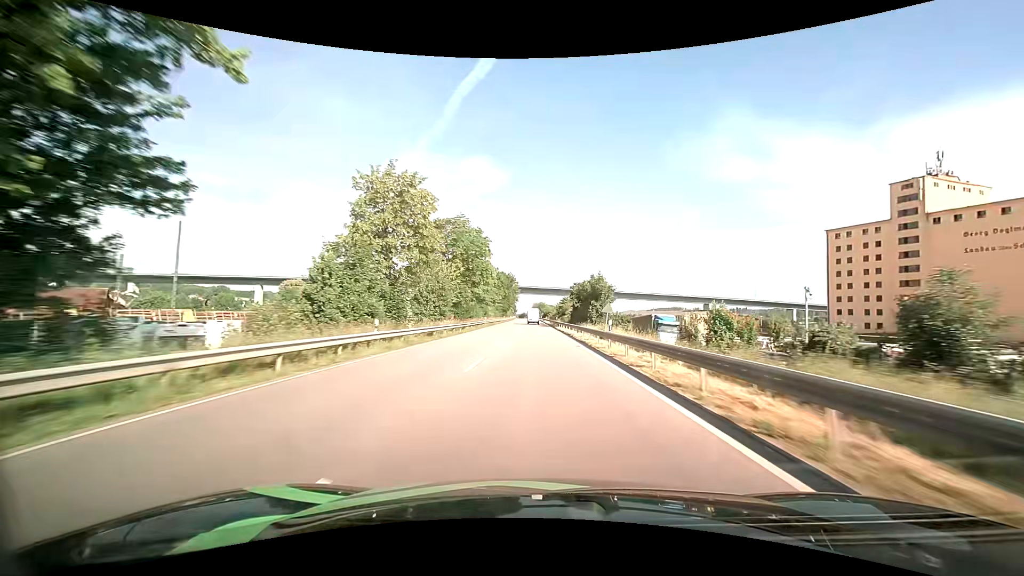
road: primary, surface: asphalt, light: Day
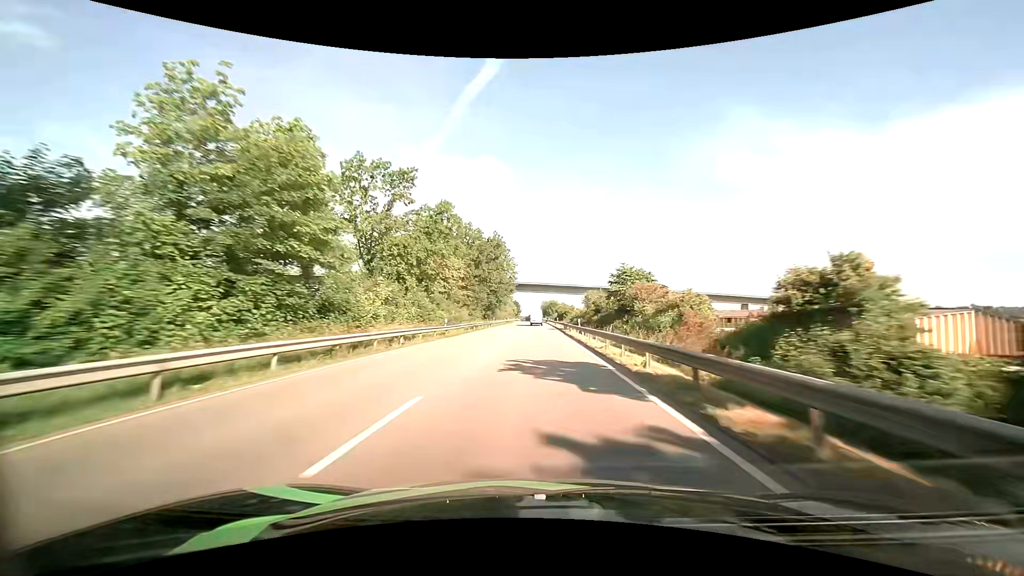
(-0.5, +80.5) m; -1°
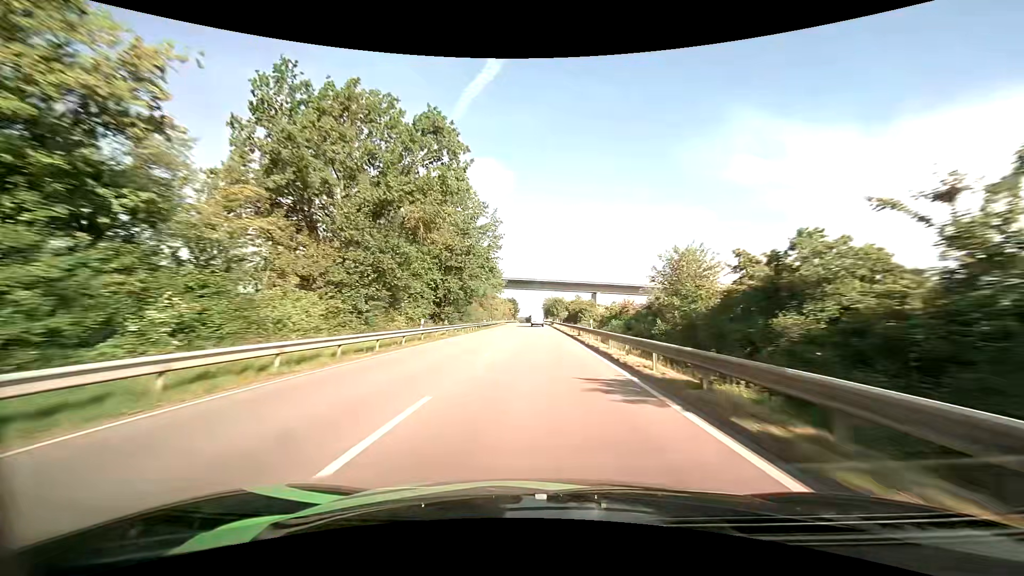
(0.0, +48.3) m; 0°
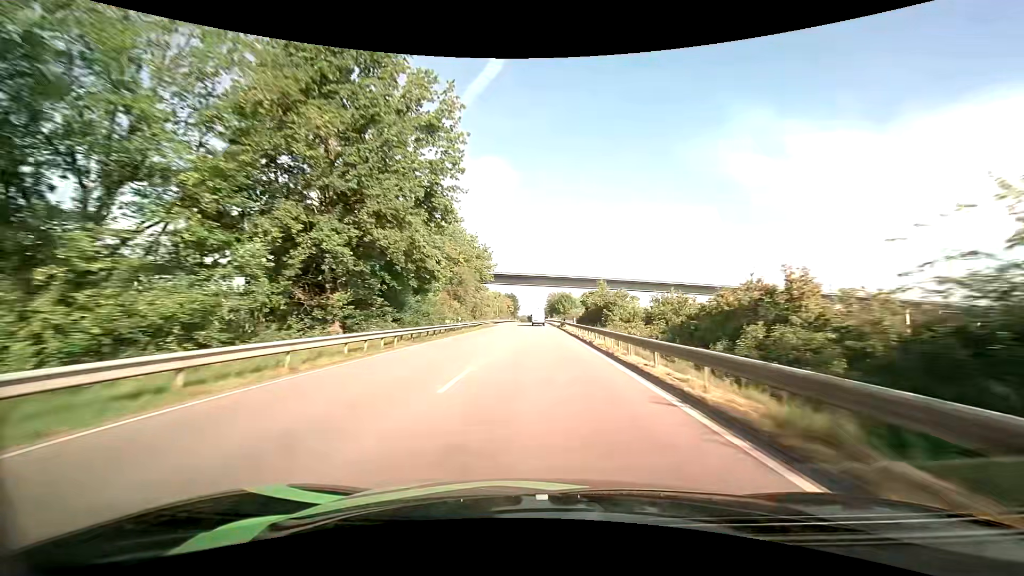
(-0.1, +31.7) m; 0°
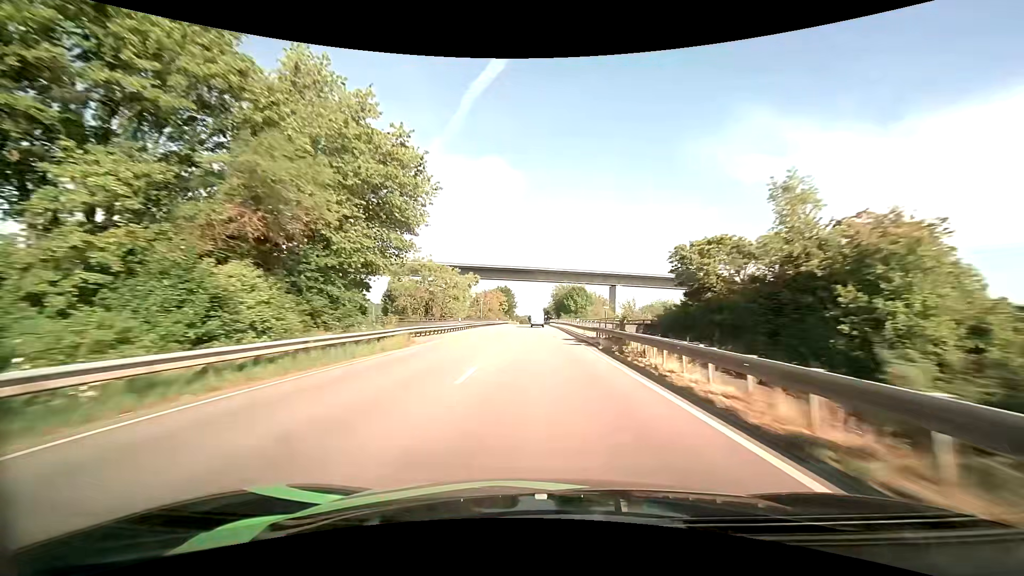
(-0.2, +46.9) m; 0°
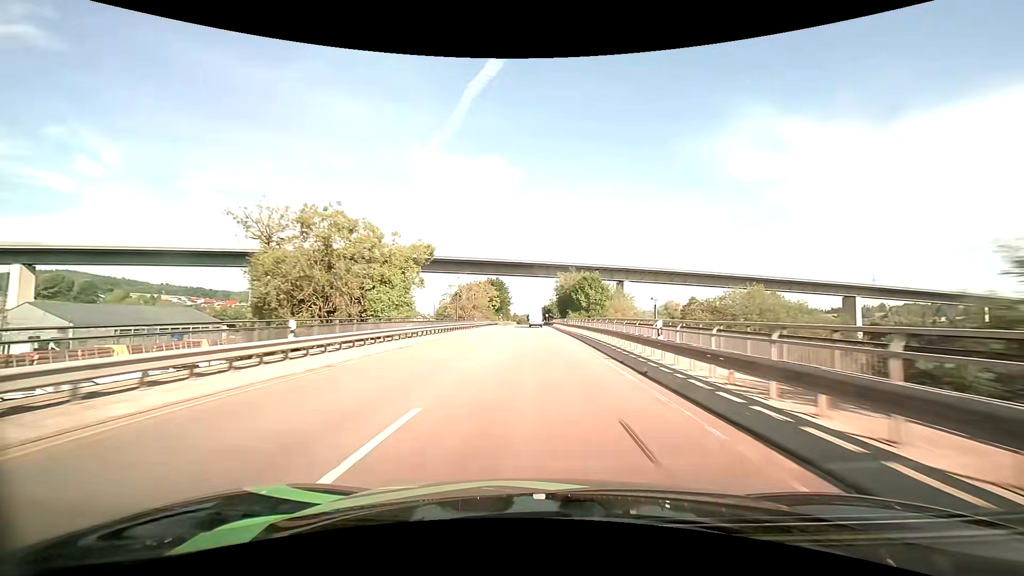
(0.0, +30.7) m; 0°
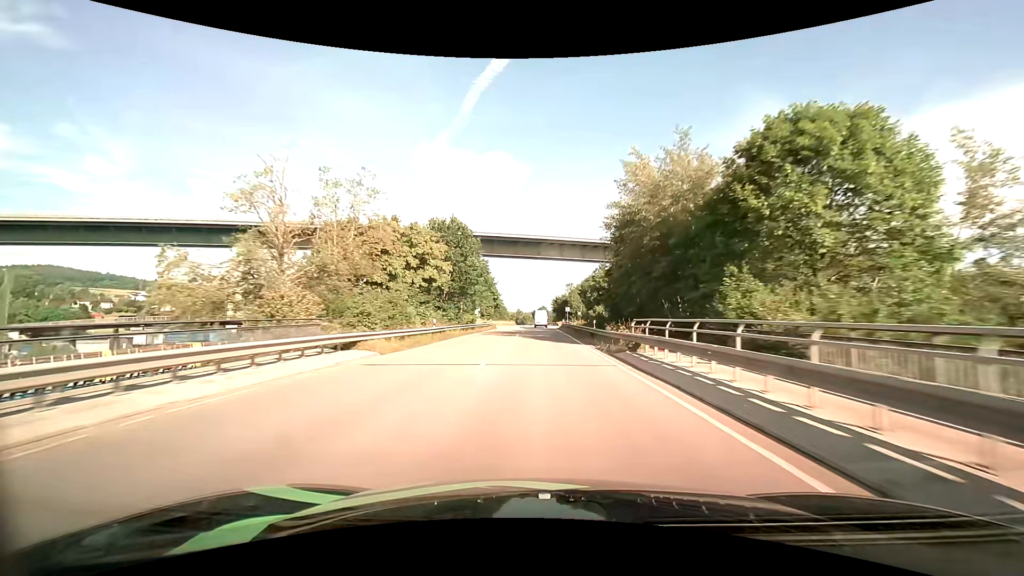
(-0.6, +75.8) m; -1°
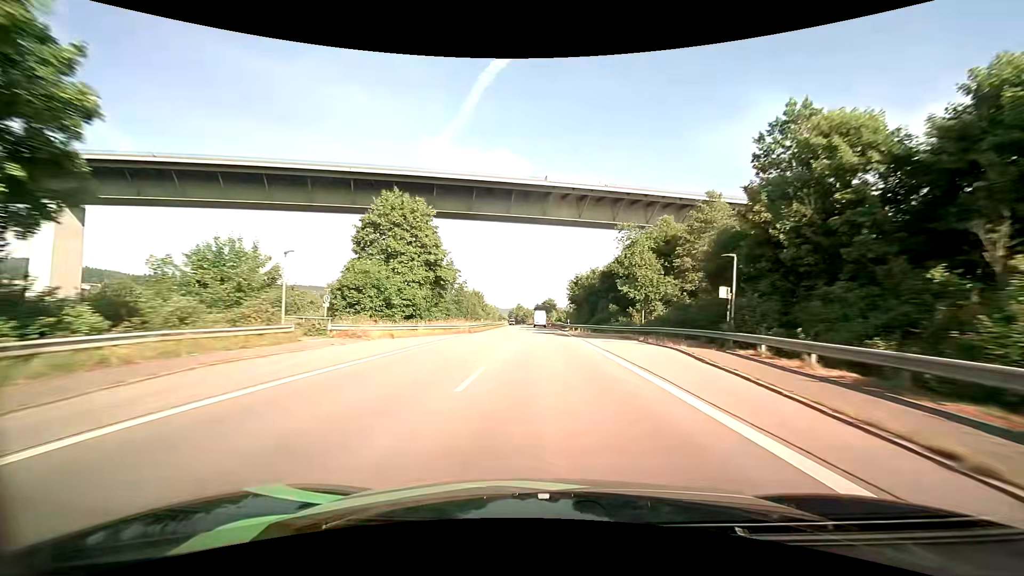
(-0.1, +75.6) m; 0°
(0, +10) (0, +20) (0, +30) (0, +40) (0, +50) (0, +60) (0, +70) (-1, +80) (-1, +90) (-1, +100) m
